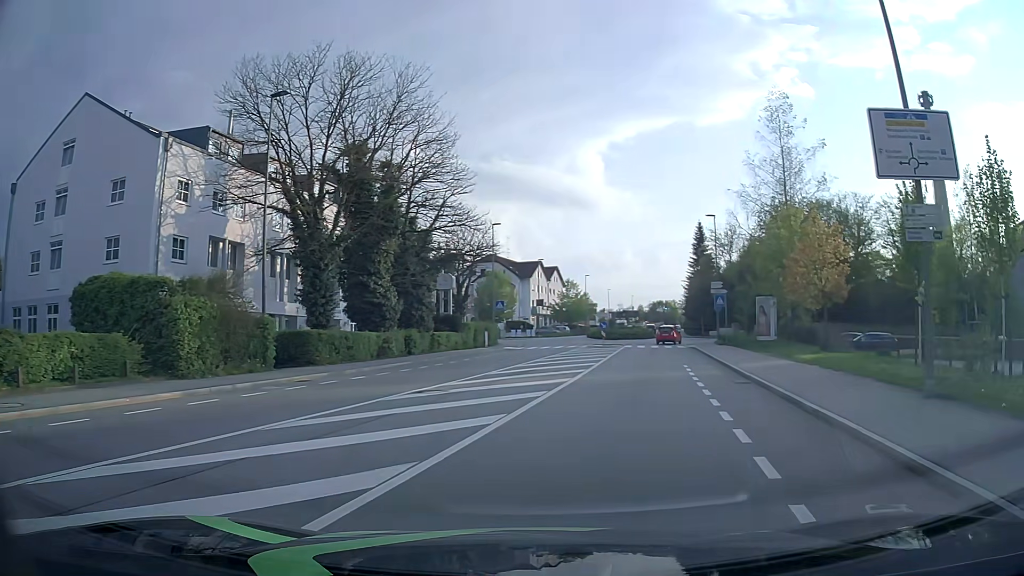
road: tertiary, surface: asphalt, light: Day
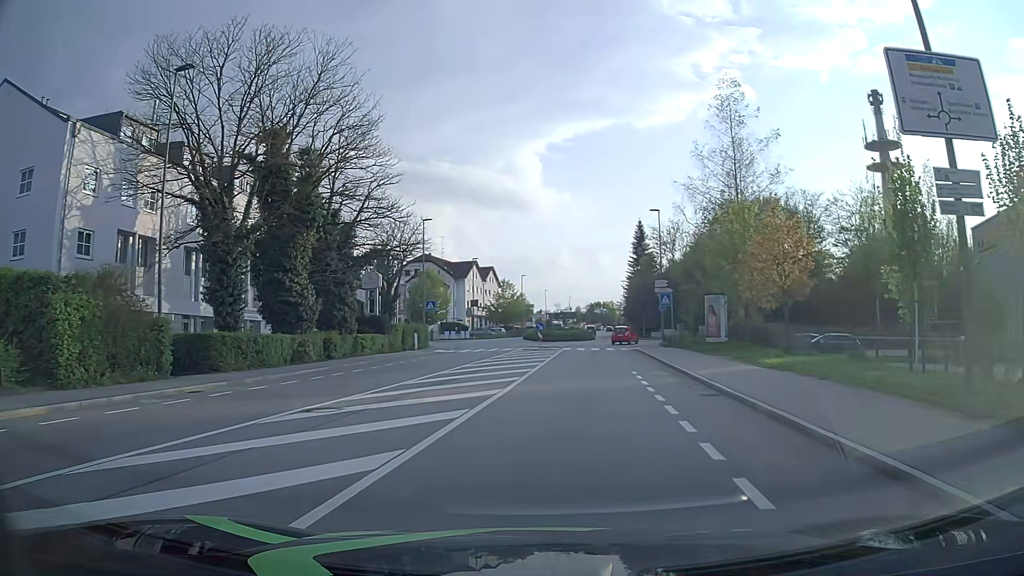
(+0.2, +3.2) m; +6°
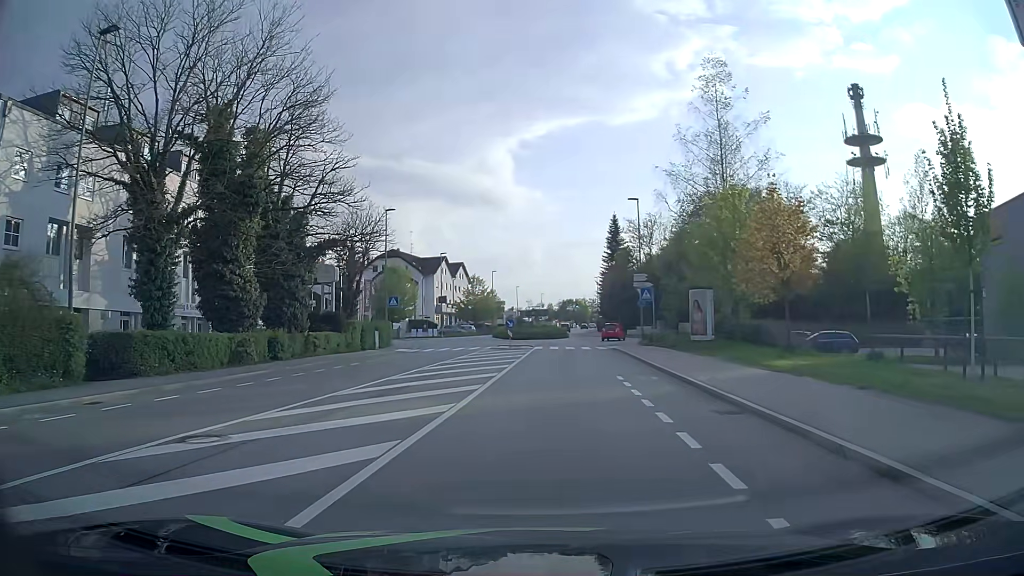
(+0.1, +3.6) m; +2°
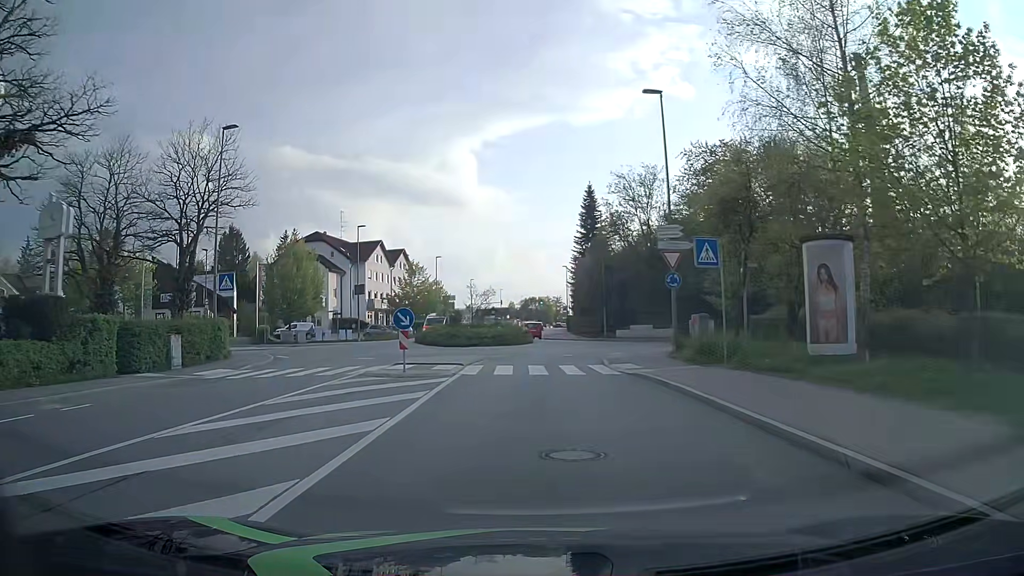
(+0.8, +22.7) m; +3°
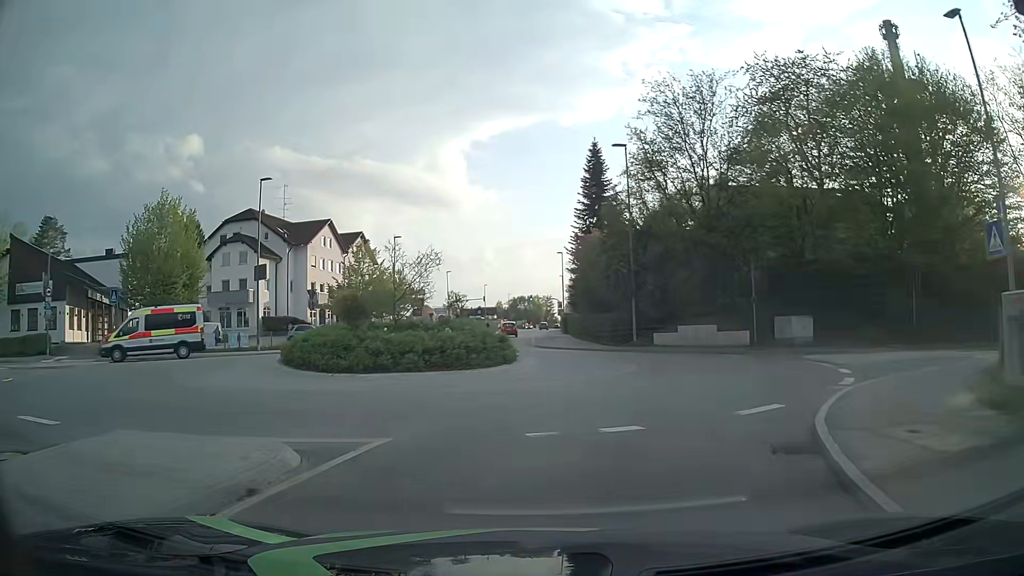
(0.0, +20.4) m; +1°
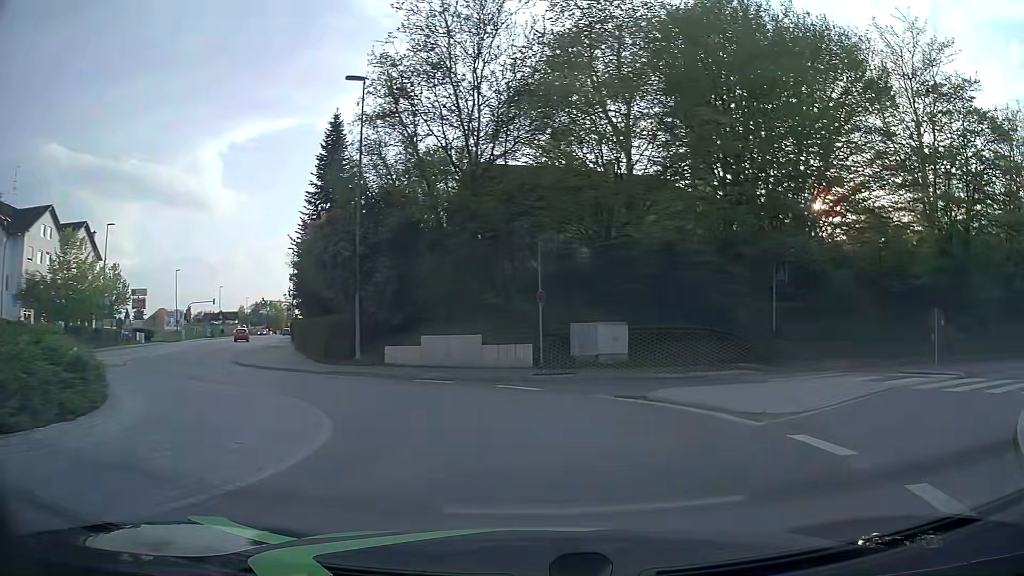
(+1.4, +10.5) m; +20°
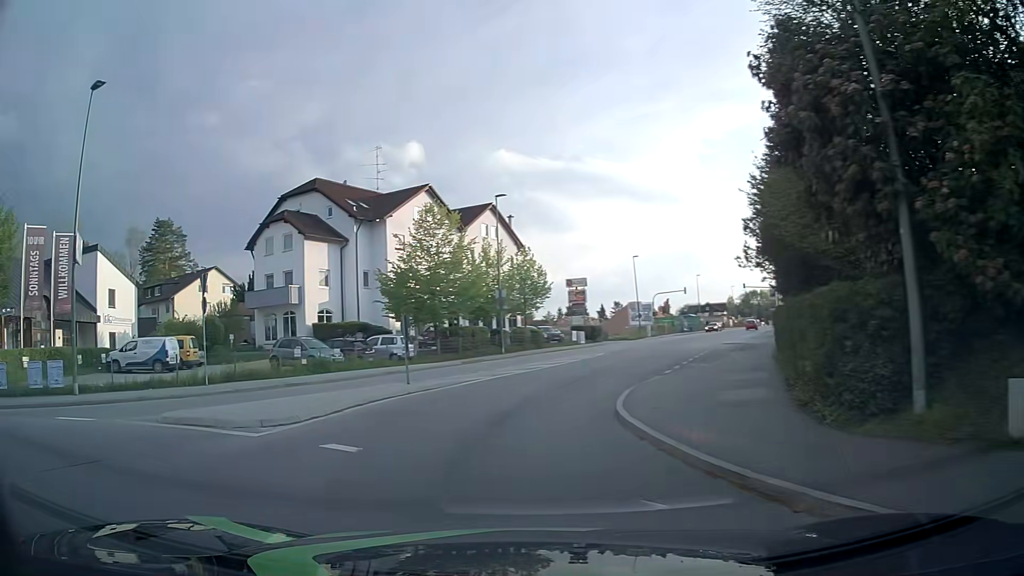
(-3.3, +15.4) m; -42°
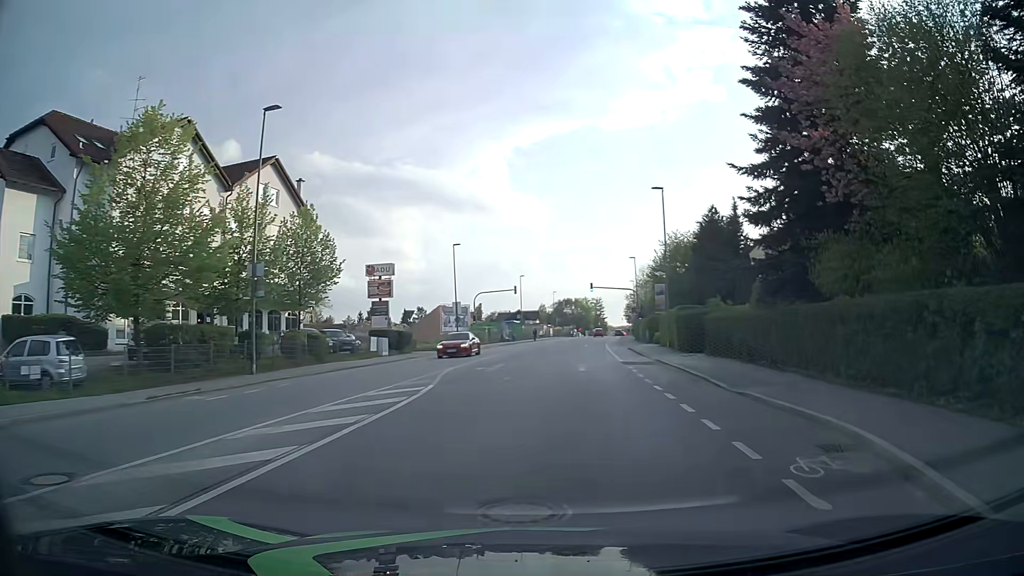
(+0.9, +18.3) m; +18°
(0, +10) (+1, +20) (+2, +30) (+3, +40) (+4, +50) (+4, +60) (+6, +70) (+7, +80) (+9, +90) (+10, +99) m
